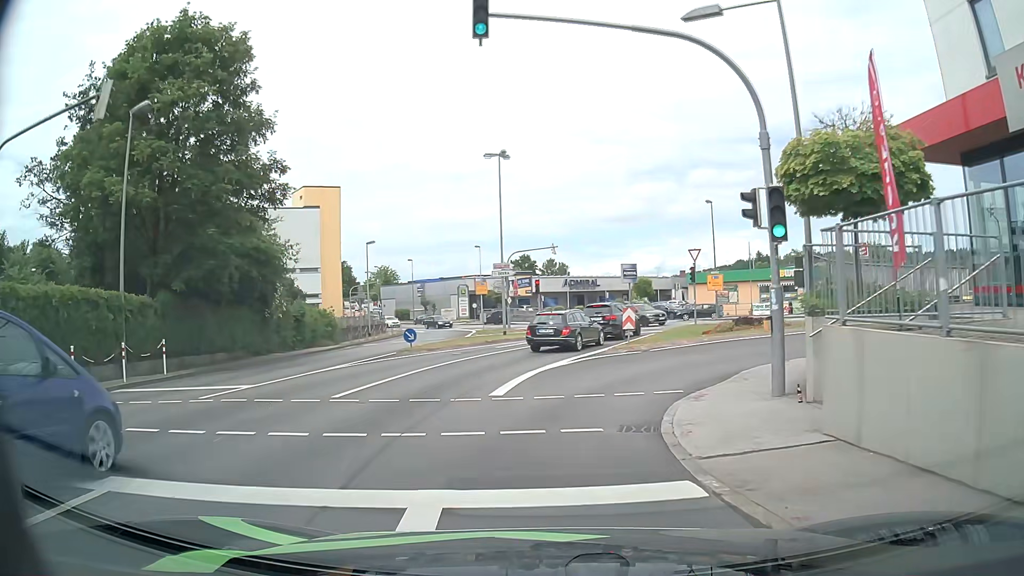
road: tertiary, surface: asphalt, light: Day
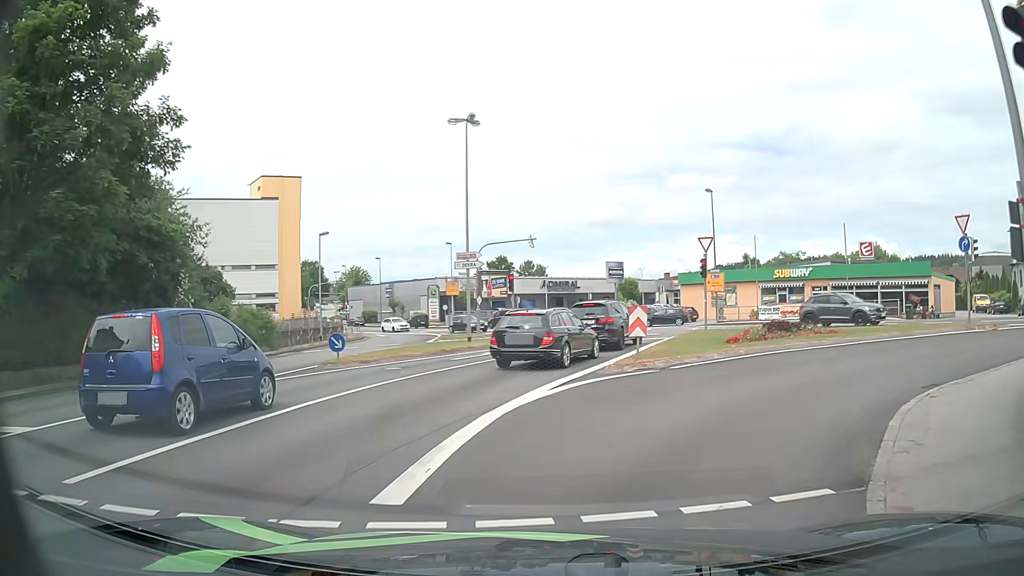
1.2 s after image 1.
(0.0, +7.3) m; +2°
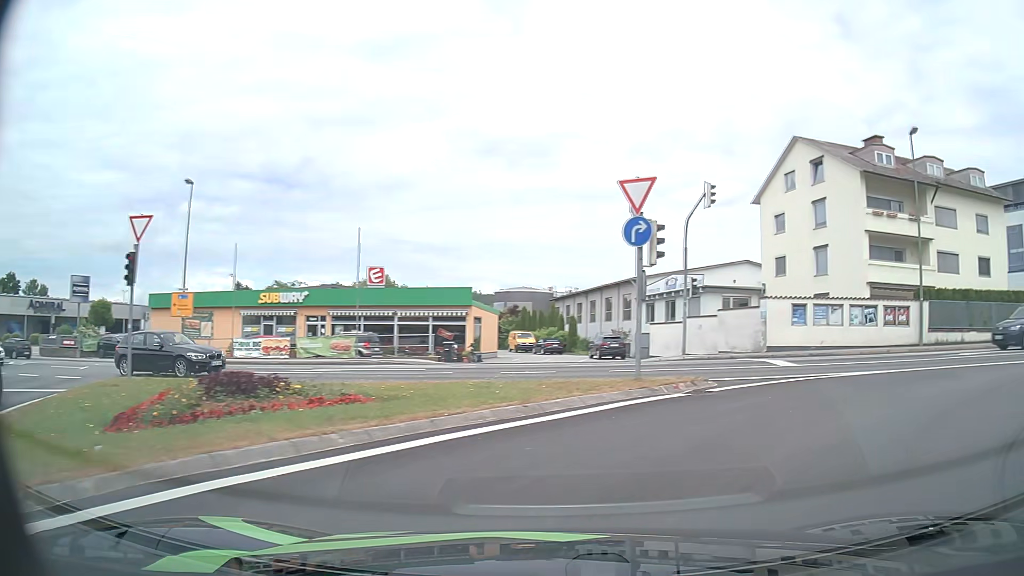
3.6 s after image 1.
(+3.6, +12.3) m; +44°
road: tertiary_link
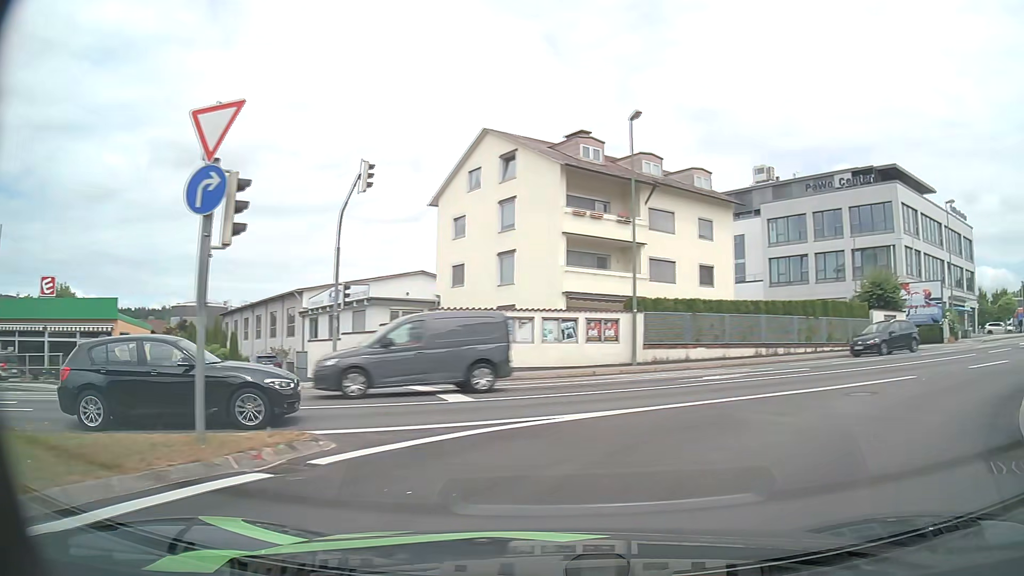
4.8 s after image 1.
(+1.2, +5.3) m; +26°
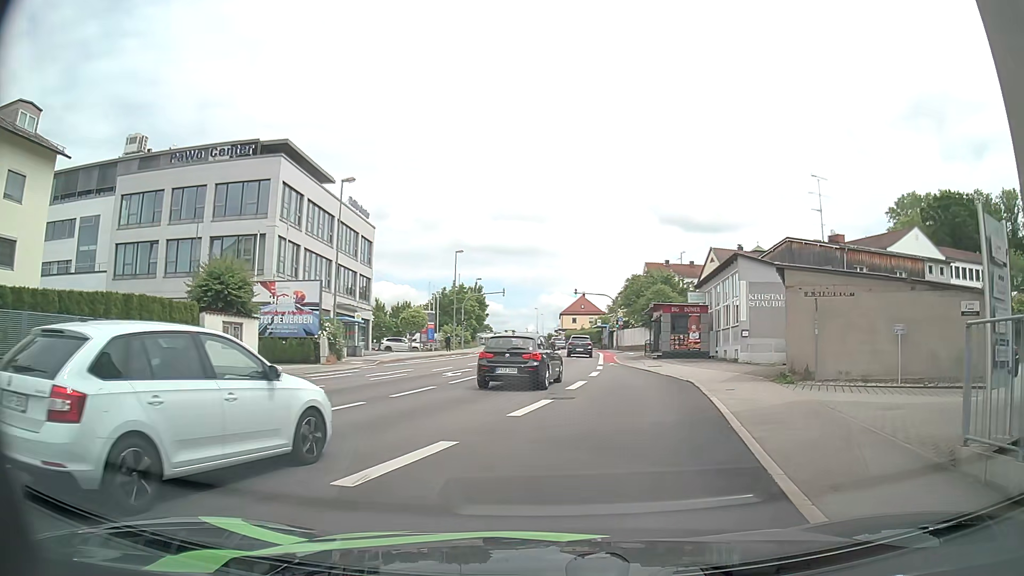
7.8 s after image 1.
(+6.4, +10.9) m; +52°
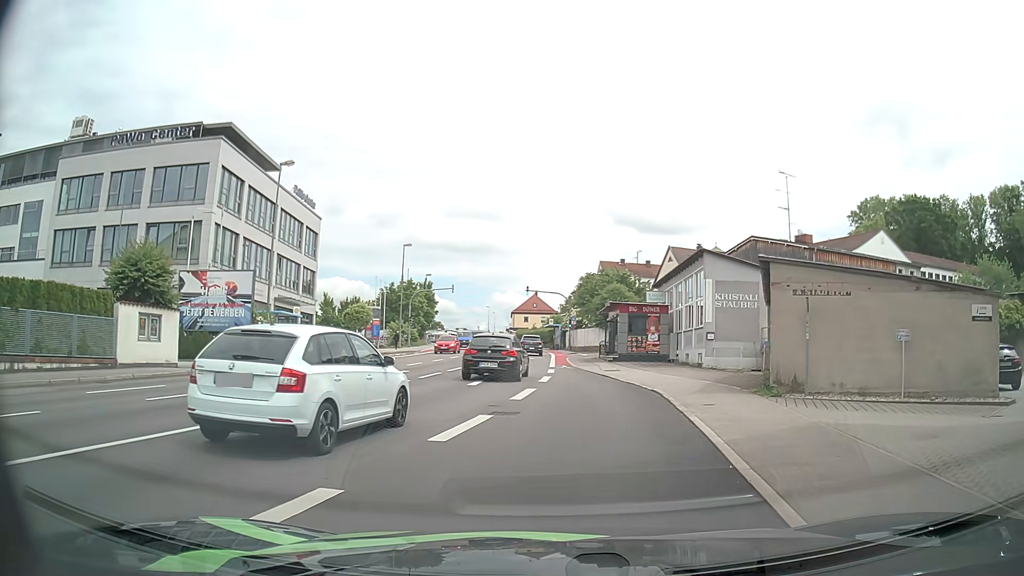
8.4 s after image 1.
(+0.1, +2.8) m; +4°
